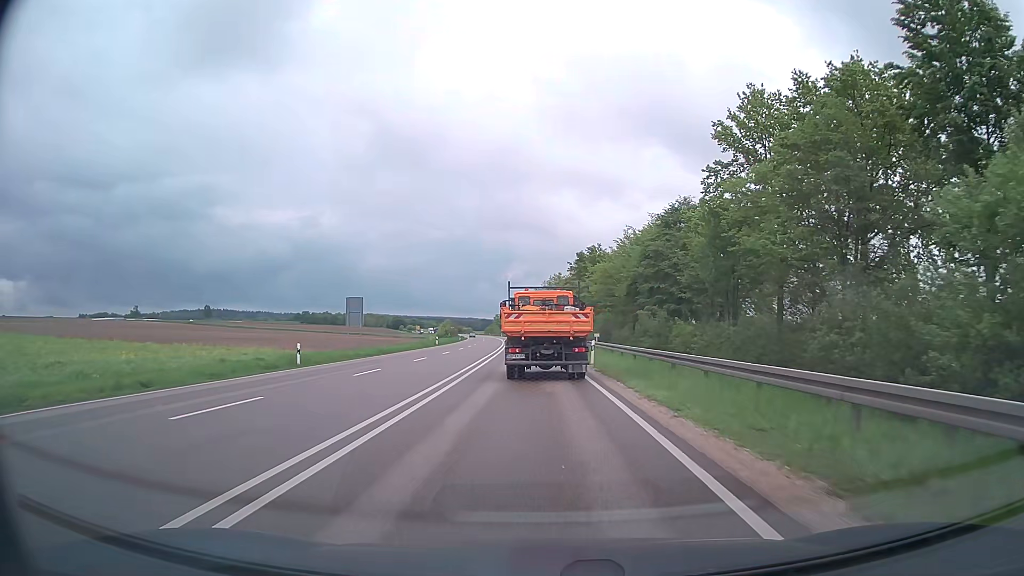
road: primary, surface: asphalt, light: Day
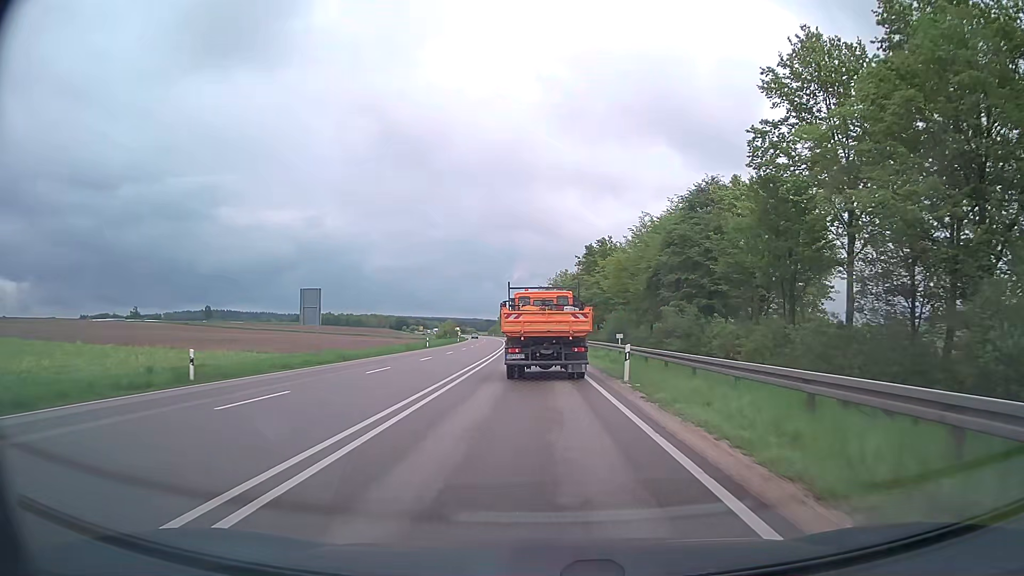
(0.0, +10.3) m; -1°
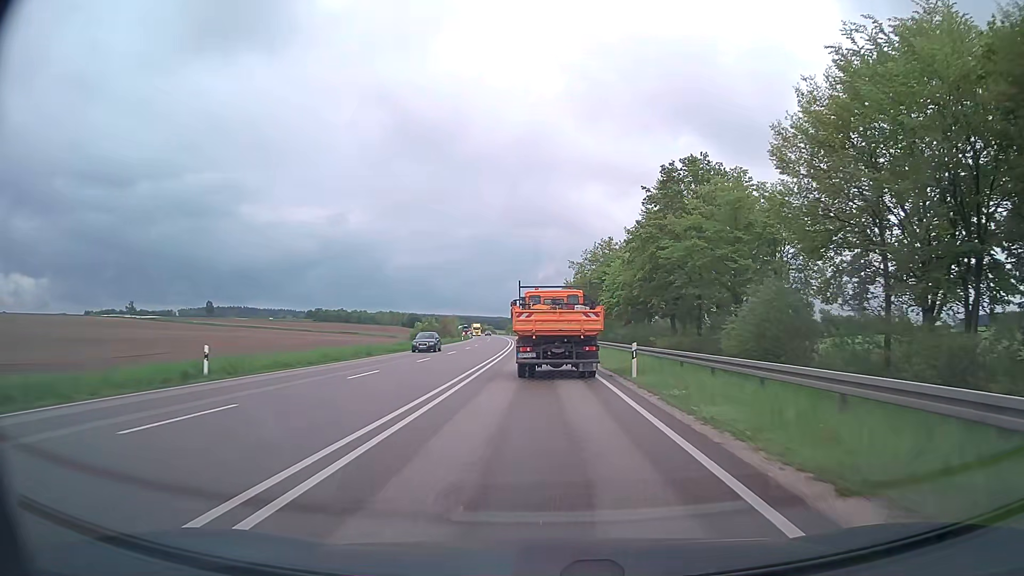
(-0.9, +52.1) m; -2°
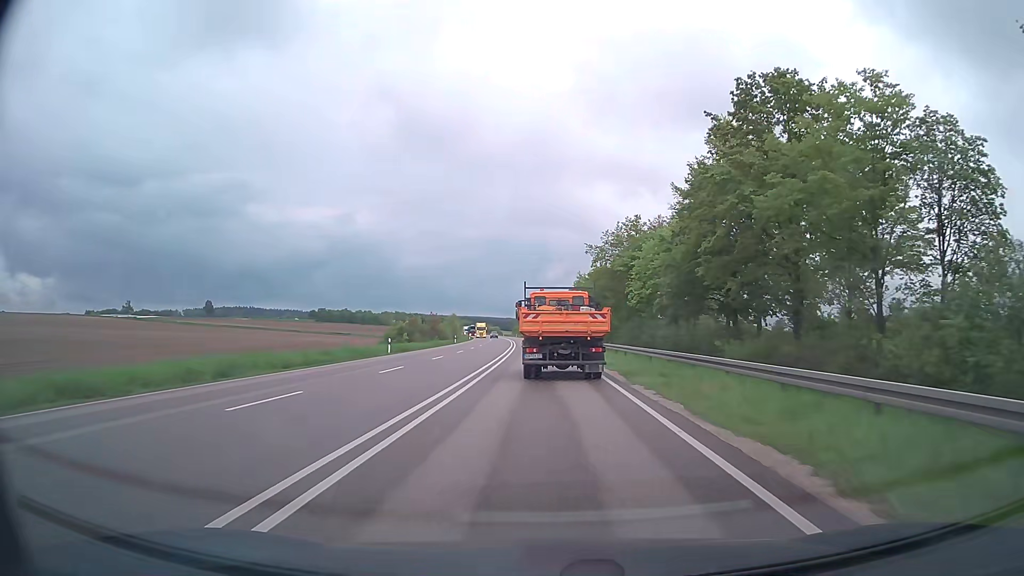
(-0.1, +20.9) m; -1°
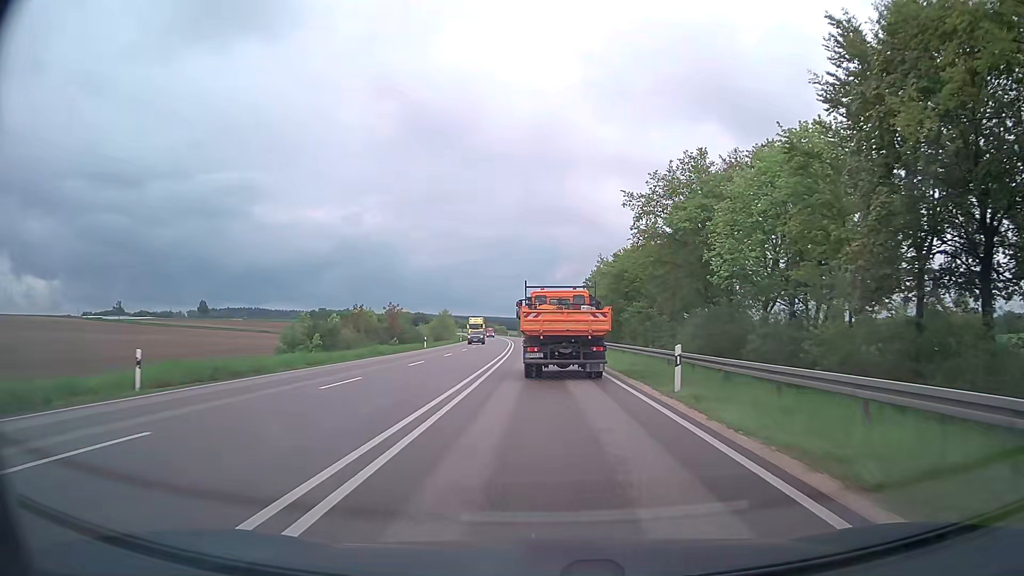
(-0.3, +31.3) m; -1°
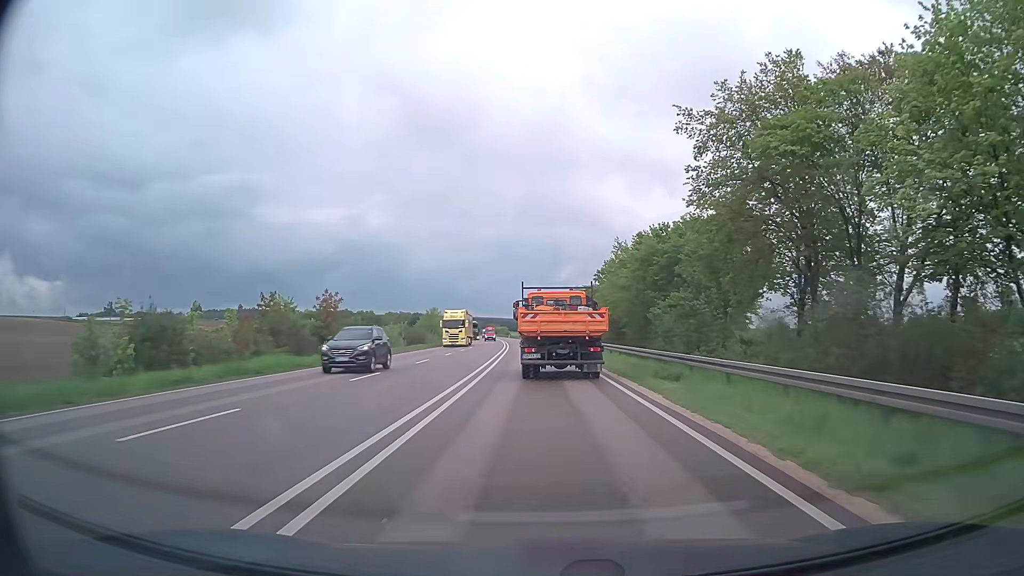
(0.0, +20.8) m; 0°
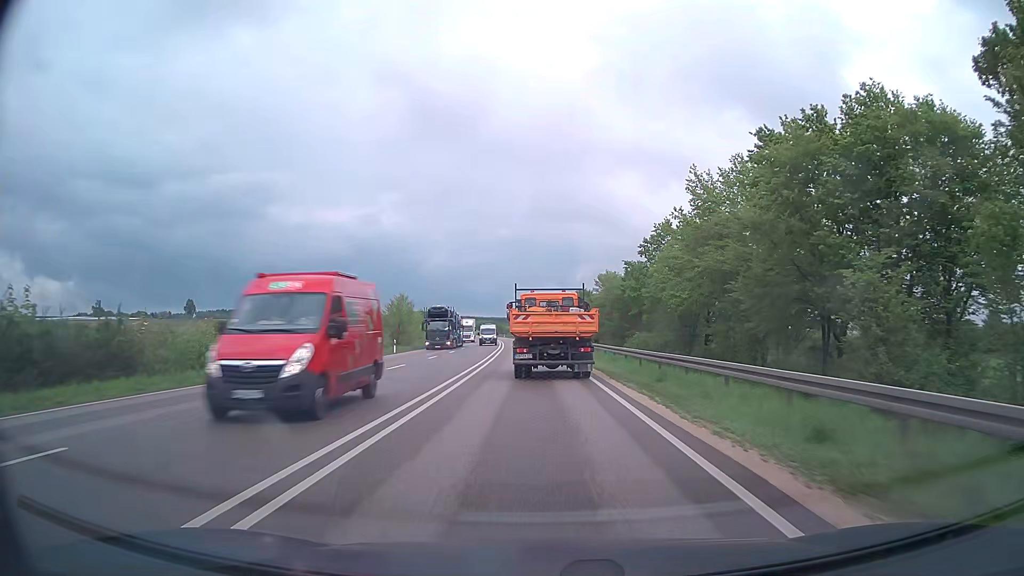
(-0.4, +41.2) m; -1°
(0, +10) (0, +20) (0, +30) (-1, +40) (-1, +50) (-2, +60) (-2, +70) (-3, +80) (-3, +90) (-4, +100) m
